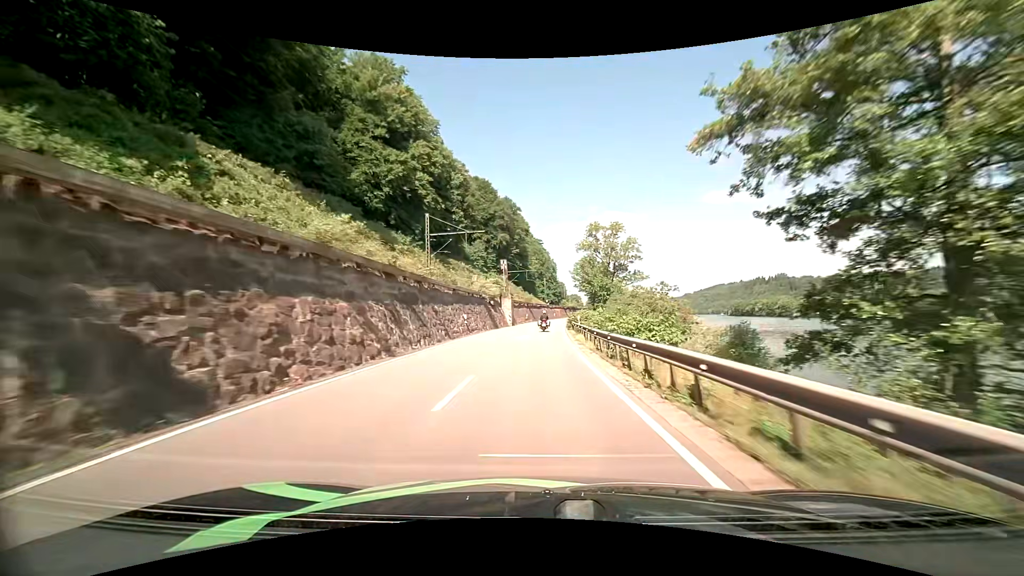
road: primary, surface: asphalt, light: Day
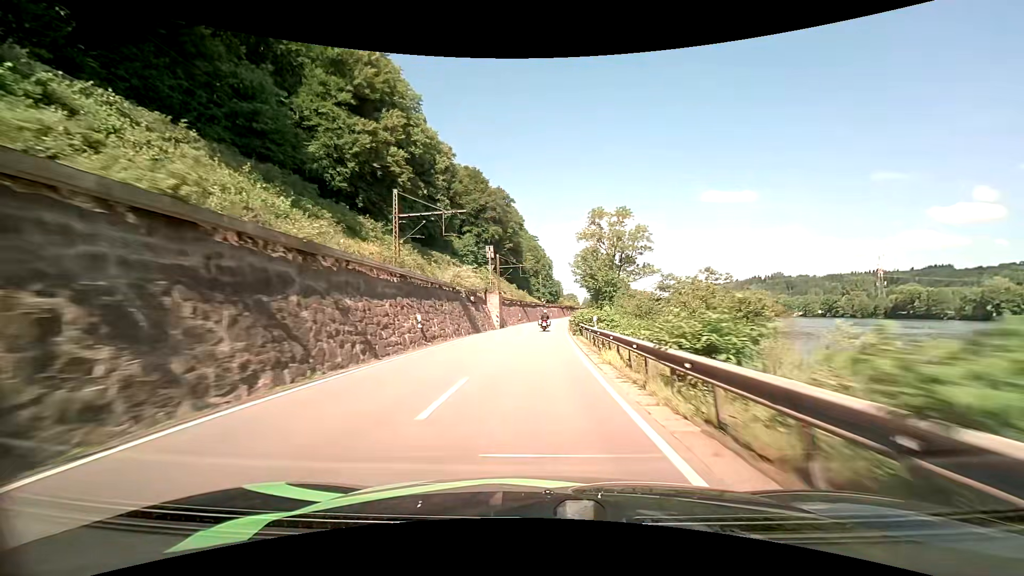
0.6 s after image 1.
(+0.1, +12.5) m; +1°
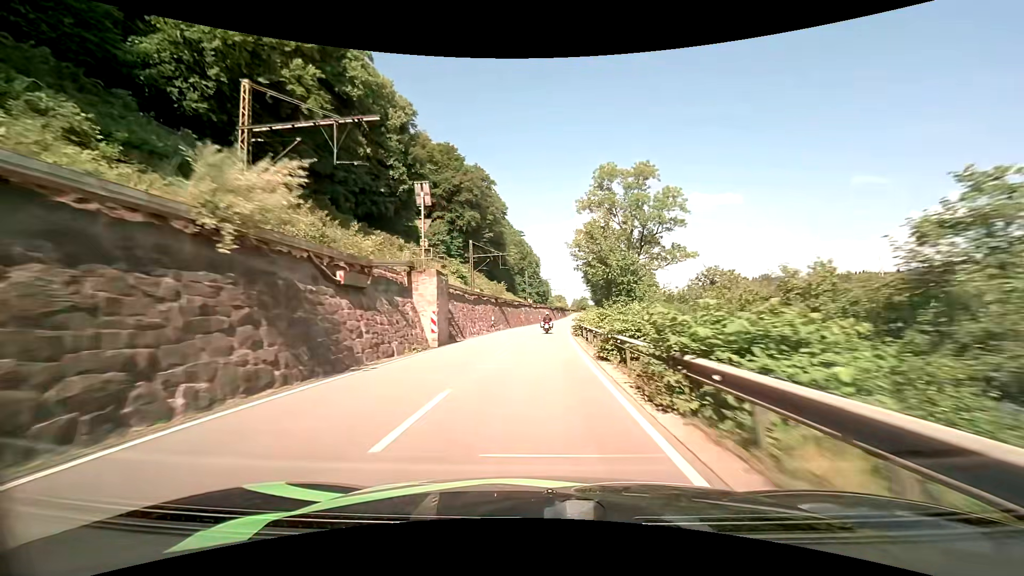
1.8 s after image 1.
(+0.2, +25.2) m; +1°
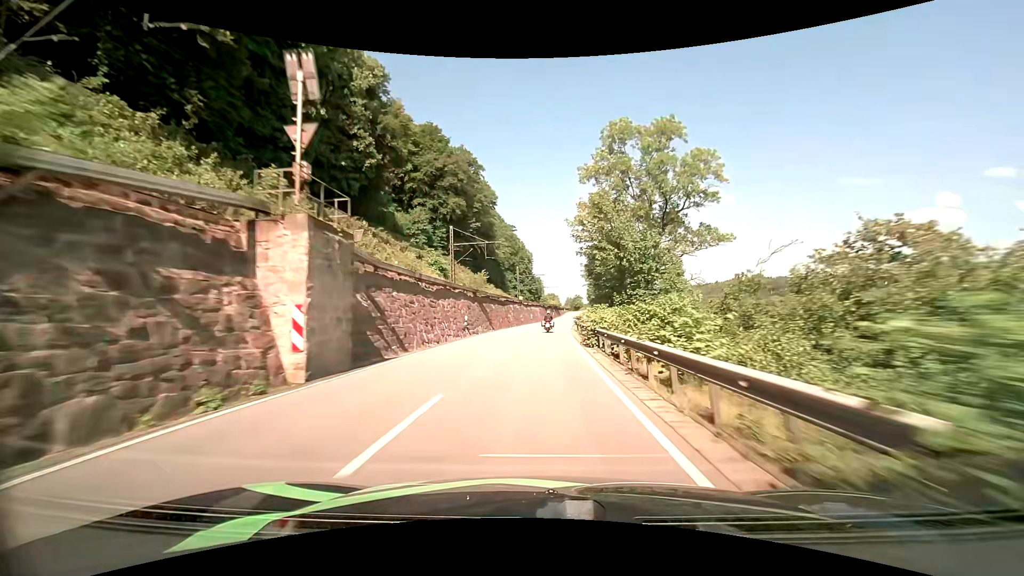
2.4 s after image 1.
(+0.1, +12.7) m; +1°
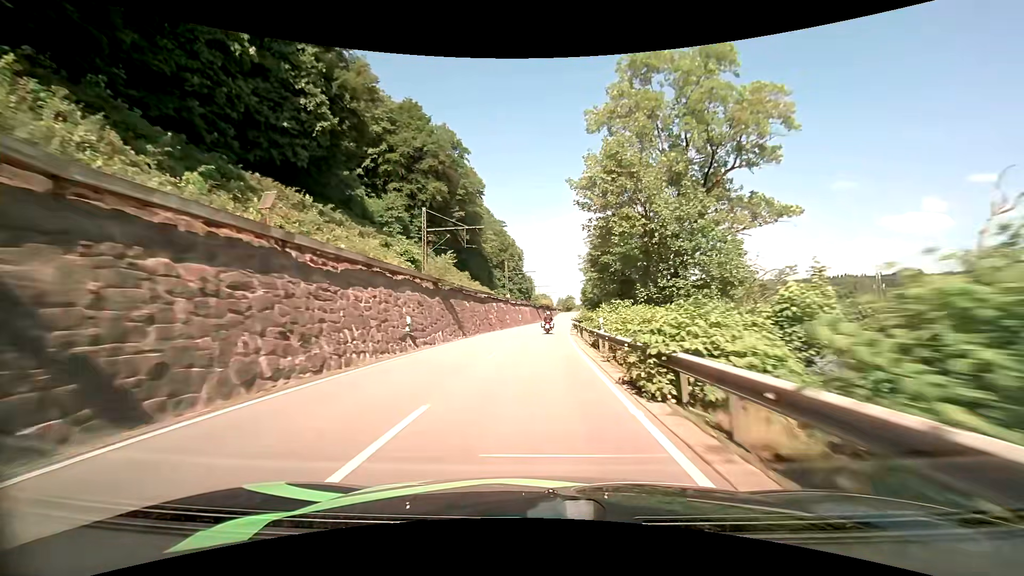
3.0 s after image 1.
(+0.2, +12.8) m; +1°
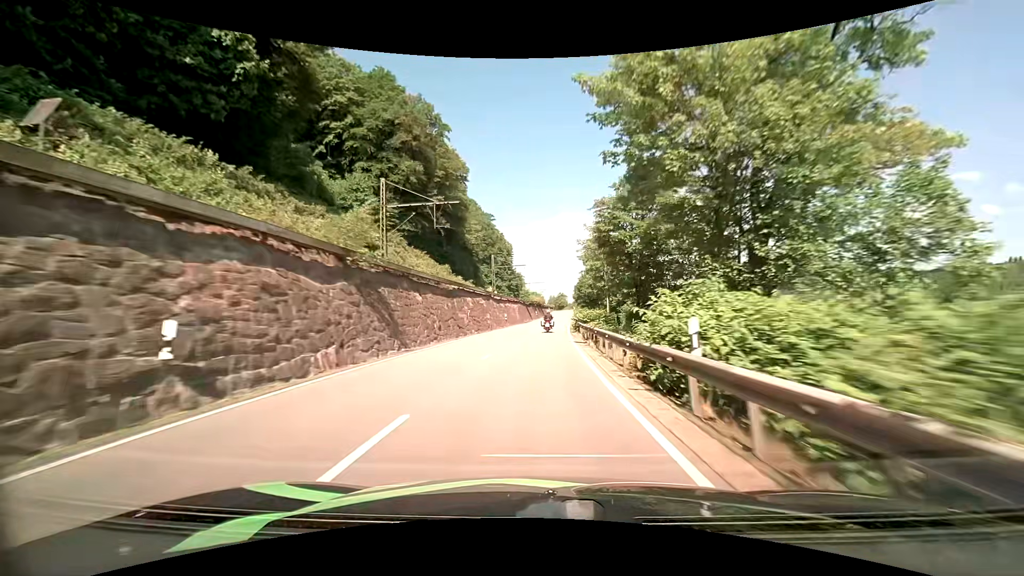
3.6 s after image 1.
(+0.2, +12.8) m; +1°
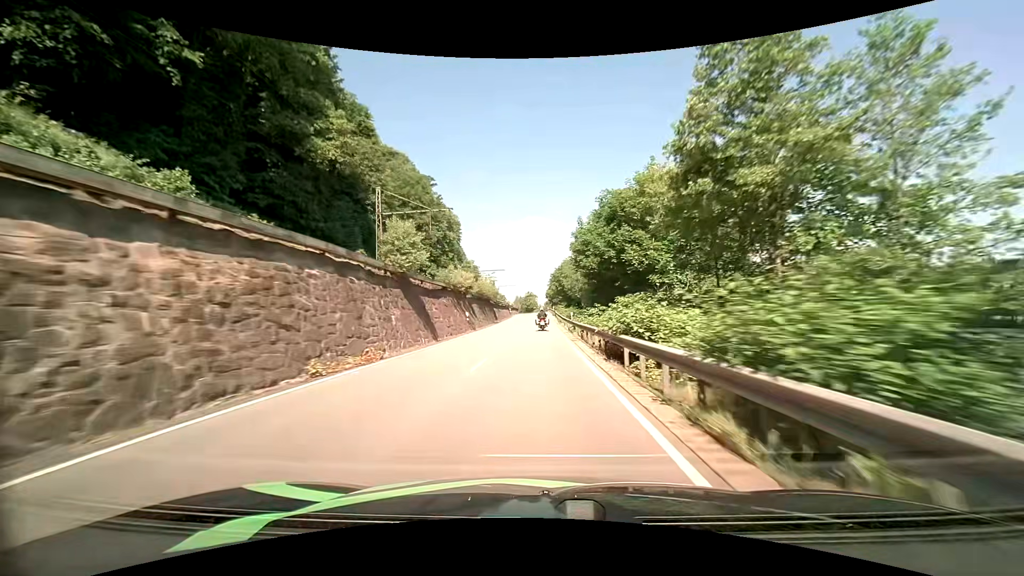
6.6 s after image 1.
(+2.5, +62.6) m; +4°
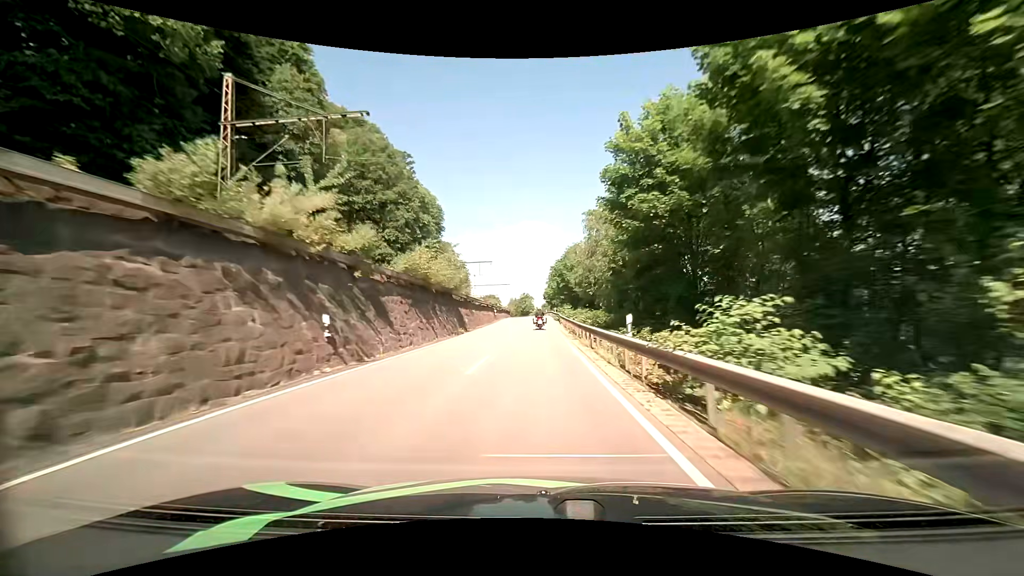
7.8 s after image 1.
(+0.1, +24.4) m; 0°
(0, +10) (0, +20) (0, +30) (0, +40) (0, +50) (0, +60) (0, +70) (0, +80) (0, +90) (0, +100) m
